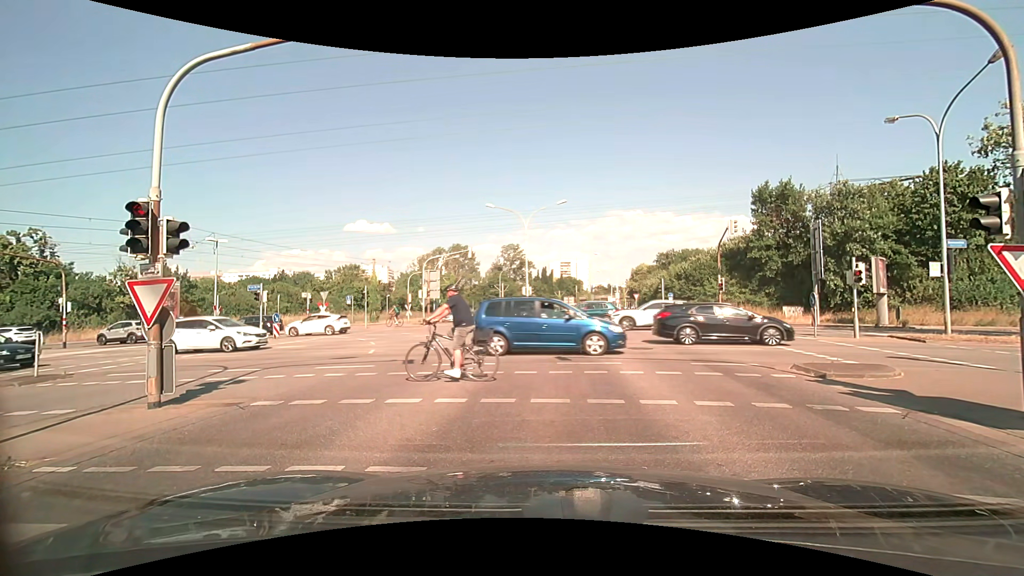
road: secondary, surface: asphalt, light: Day
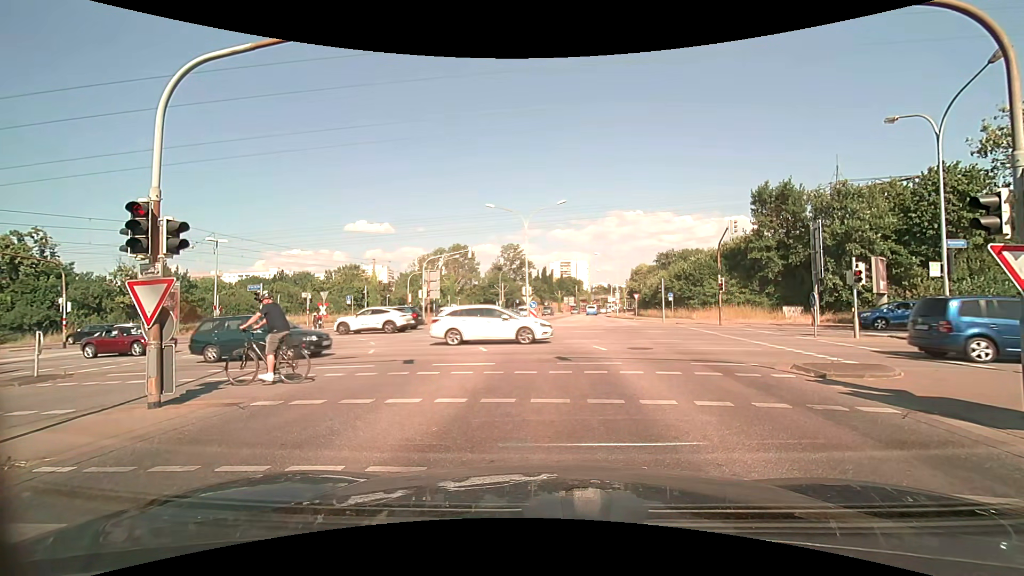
(0.0, 0.0) m; 0°
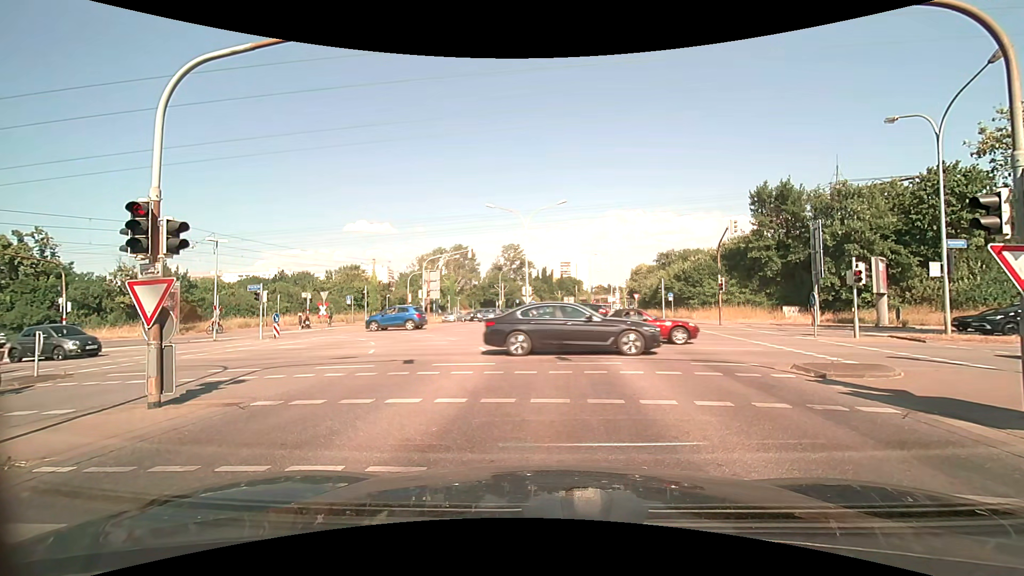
(0.0, 0.0) m; 0°
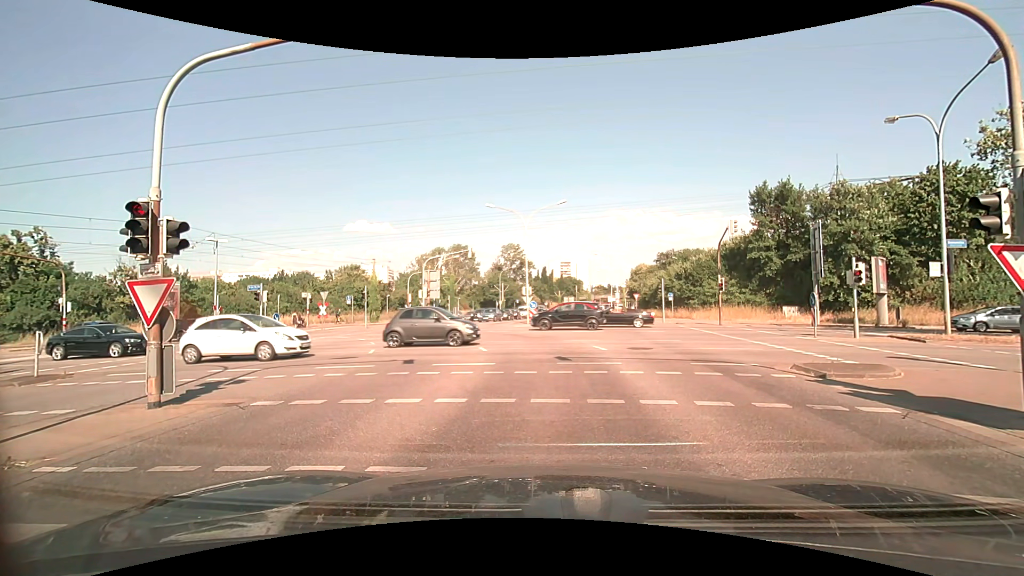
(0.0, 0.0) m; 0°
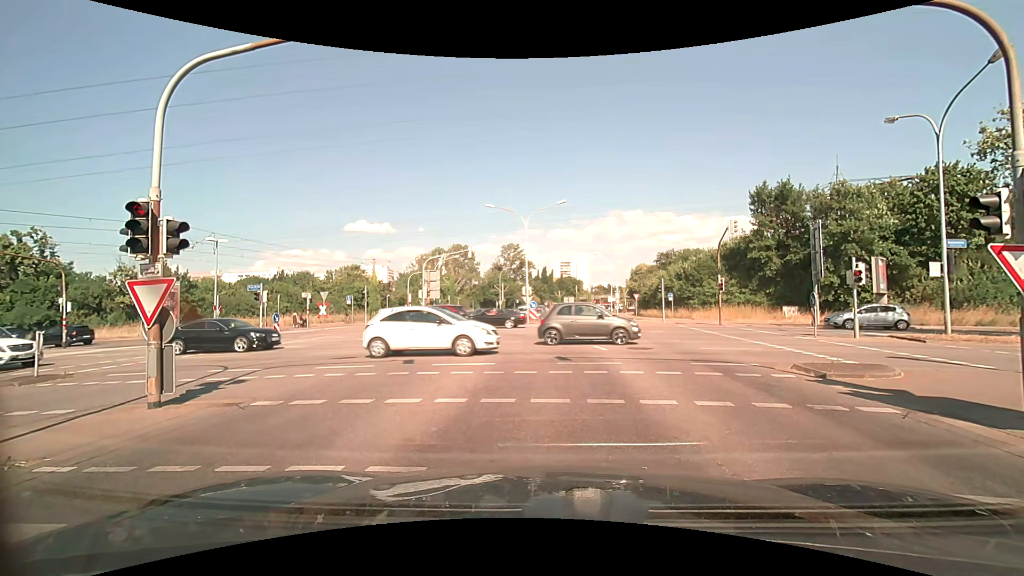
(0.0, 0.0) m; 0°
(0, +10) (0, +20) (-3, +29) (-10, +36) (-20, +39) (-30, +41) (-40, +42) (-50, +44) (-59, +45) (-69, +47) m
